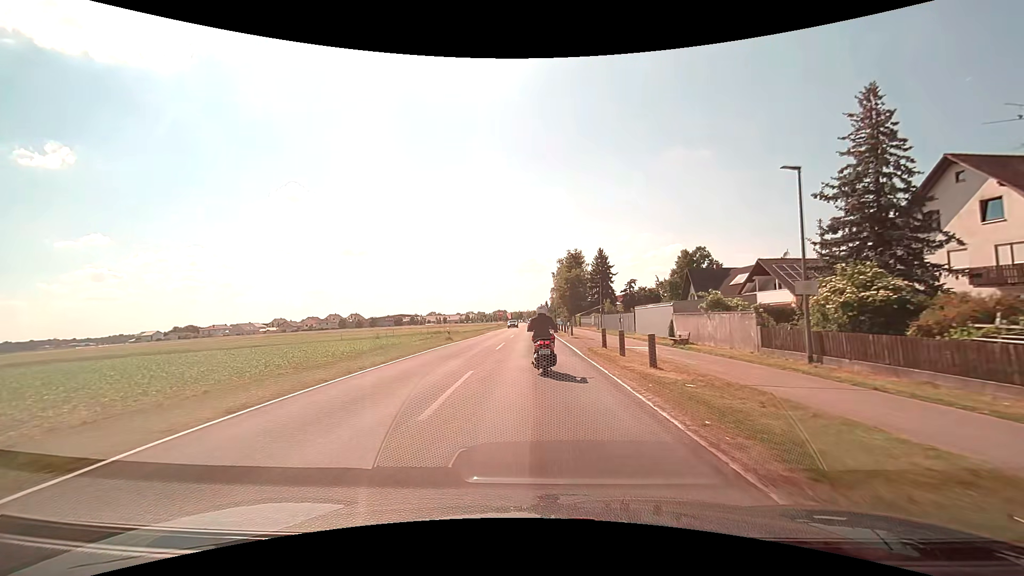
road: tertiary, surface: asphalt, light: Day
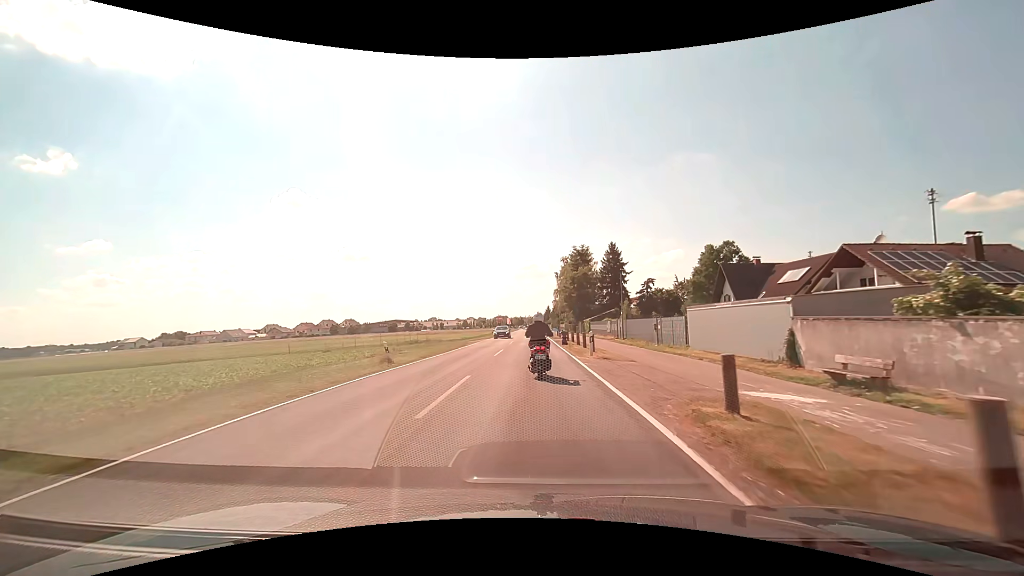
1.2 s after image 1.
(0.0, +14.3) m; 0°
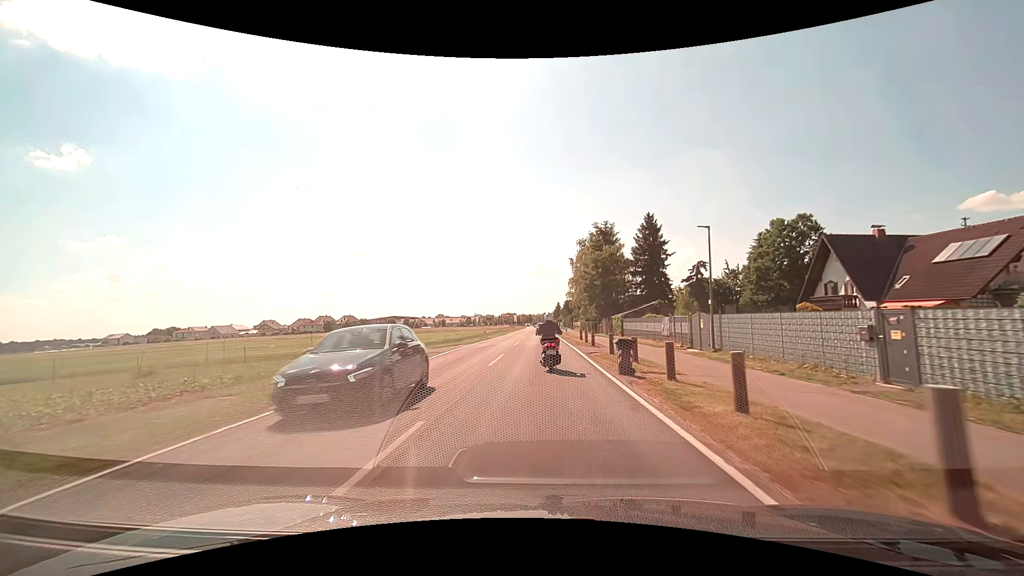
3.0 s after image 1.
(-0.2, +21.3) m; -1°
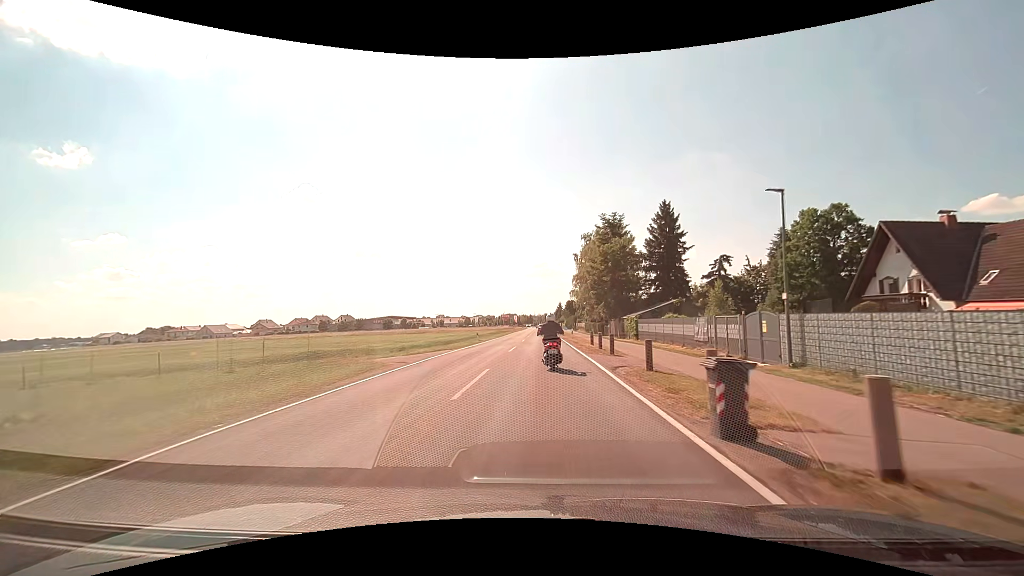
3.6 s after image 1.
(0.0, +7.2) m; 0°
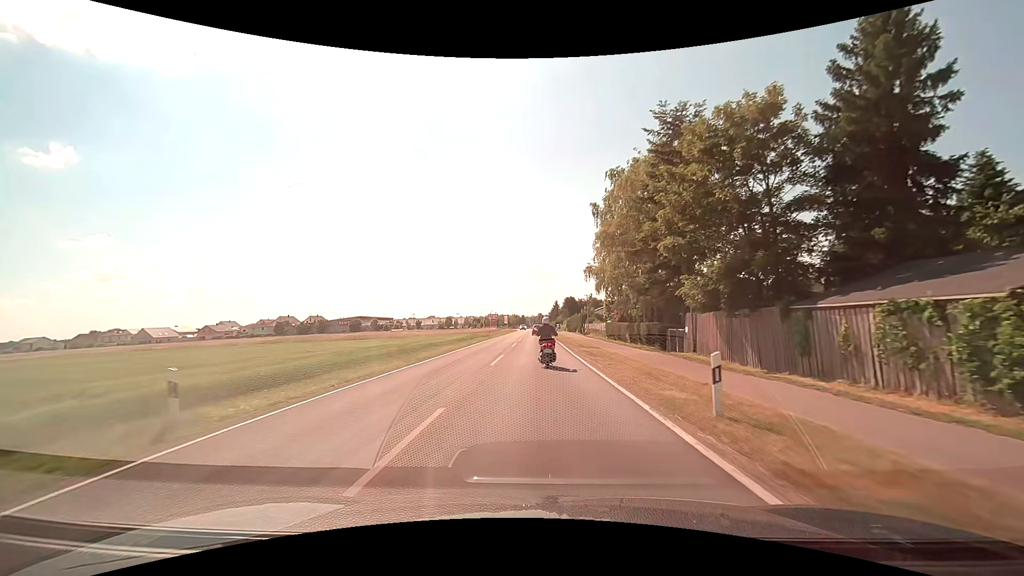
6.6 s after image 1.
(+0.3, +36.8) m; +1°
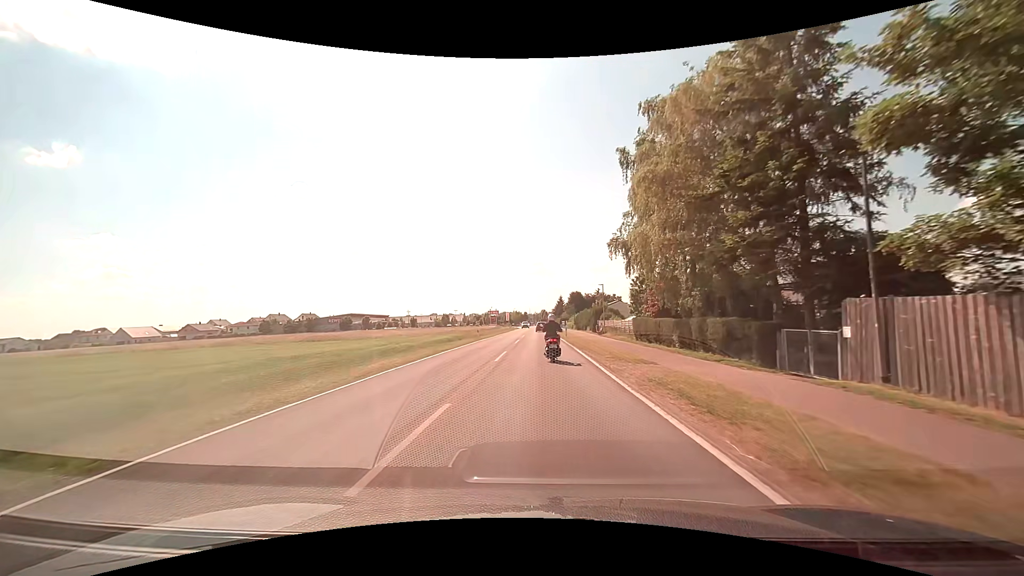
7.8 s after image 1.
(-0.1, +14.8) m; -1°
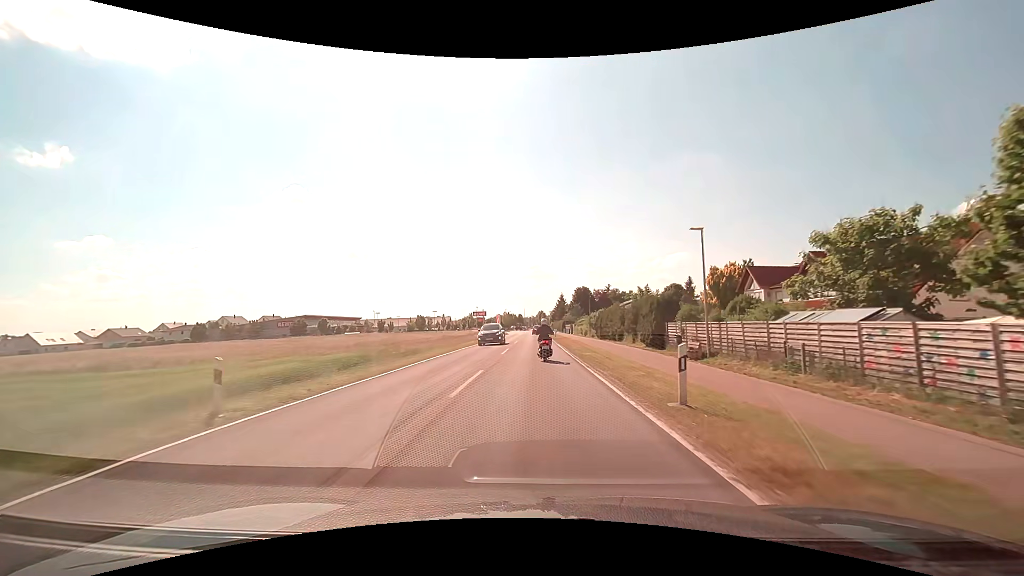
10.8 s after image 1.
(+0.2, +38.2) m; 0°
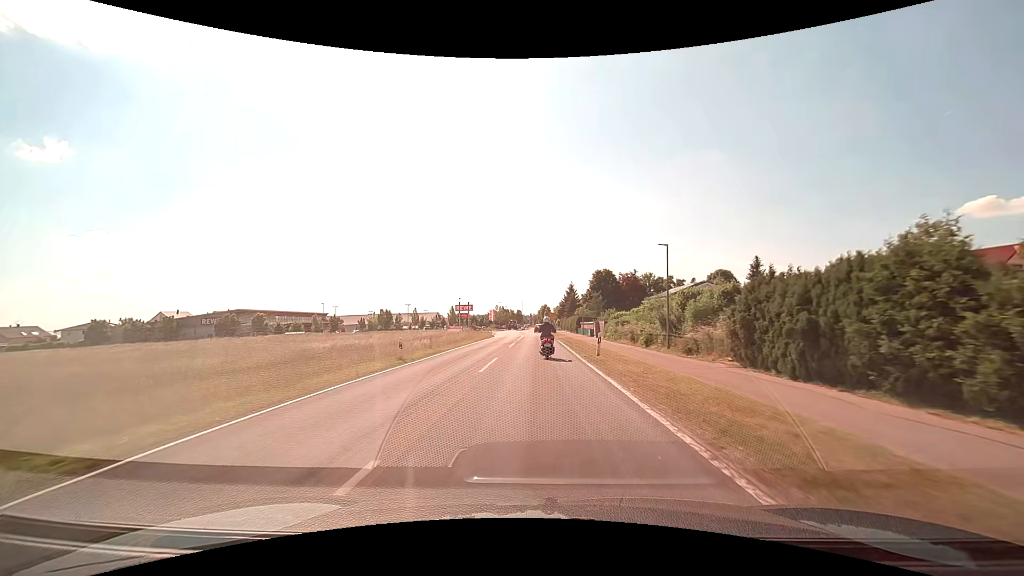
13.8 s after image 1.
(-0.1, +40.4) m; 0°
(0, +10) (0, +20) (0, +30) (0, +40) (0, +50) (0, +60) (0, +70) (0, +80) (0, +90) (0, +100) m
